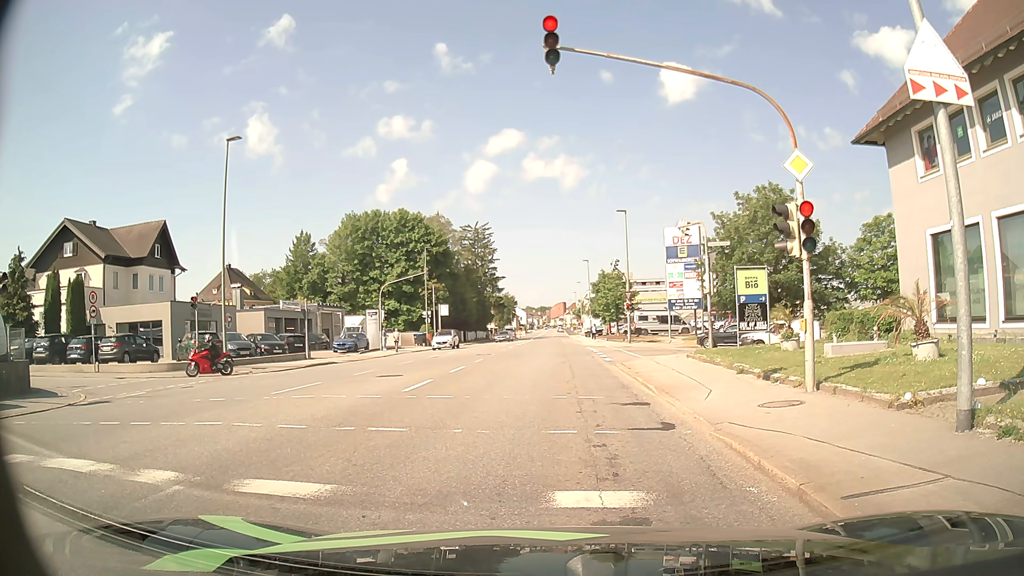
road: tertiary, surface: asphalt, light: Day
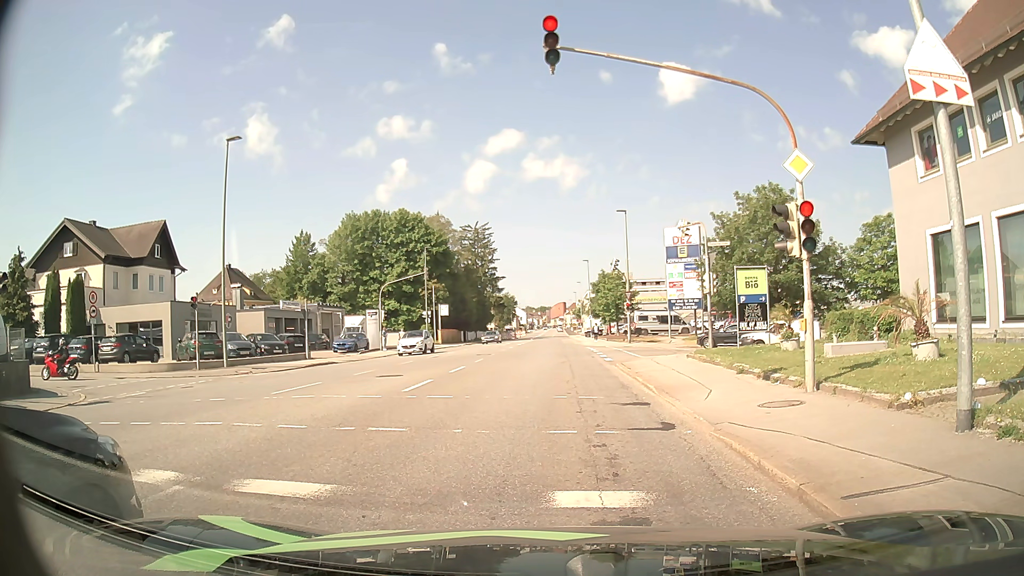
(0.0, 0.0) m; 0°
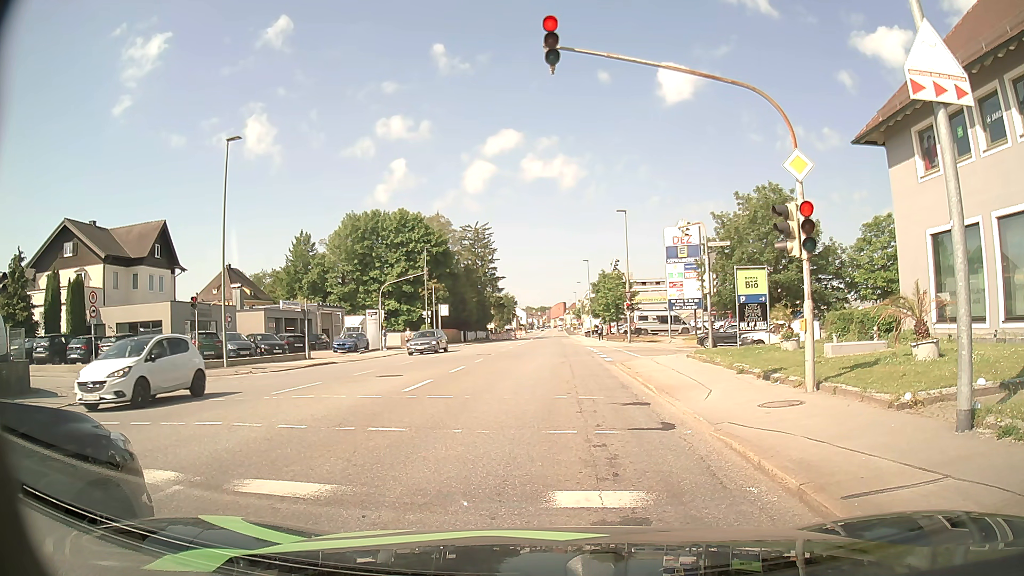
(0.0, 0.0) m; 0°
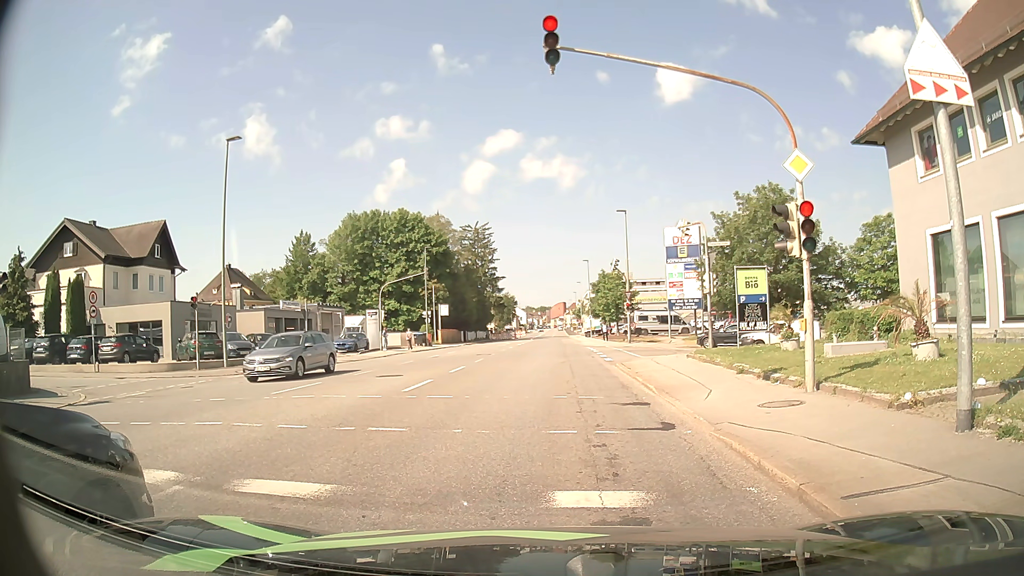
(0.0, 0.0) m; 0°
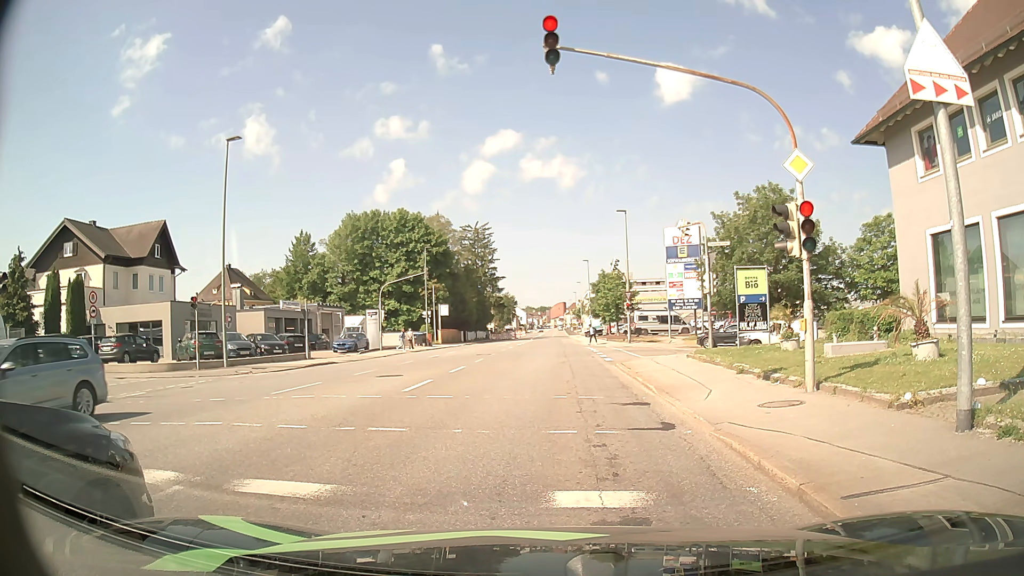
(0.0, 0.0) m; 0°
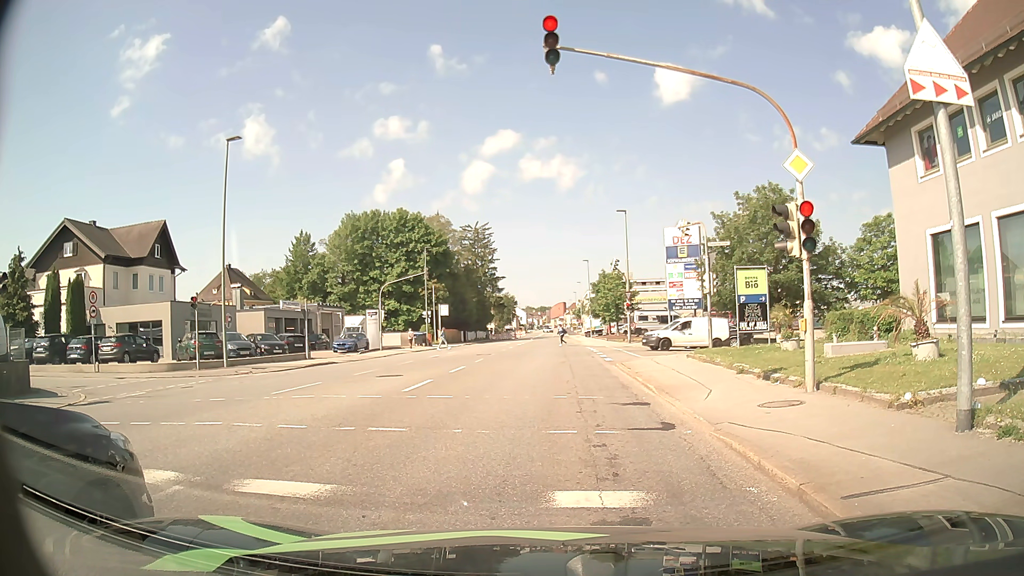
(0.0, 0.0) m; 0°
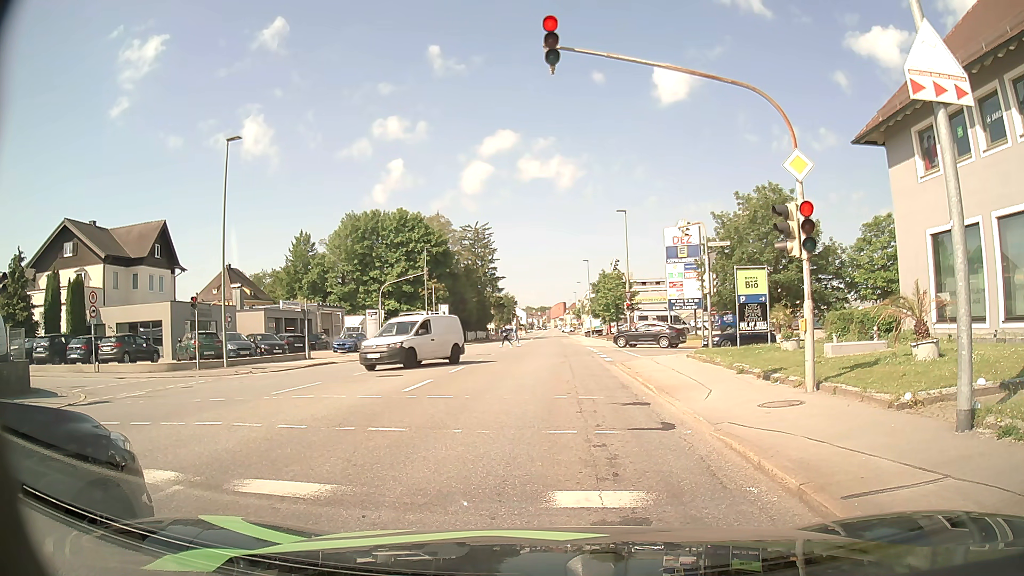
(0.0, 0.0) m; 0°
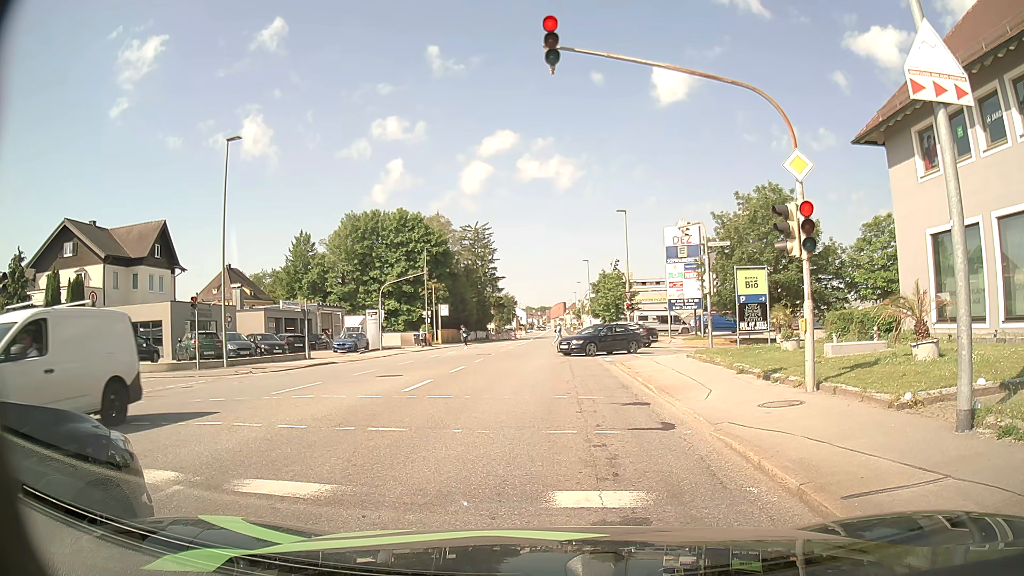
(0.0, 0.0) m; 0°
(0, +10) (0, +20) (+1, +30) (+1, +40) (+1, +50) (+1, +60) (+1, +70) (+2, +80) (+2, +90) (+2, +100) m
